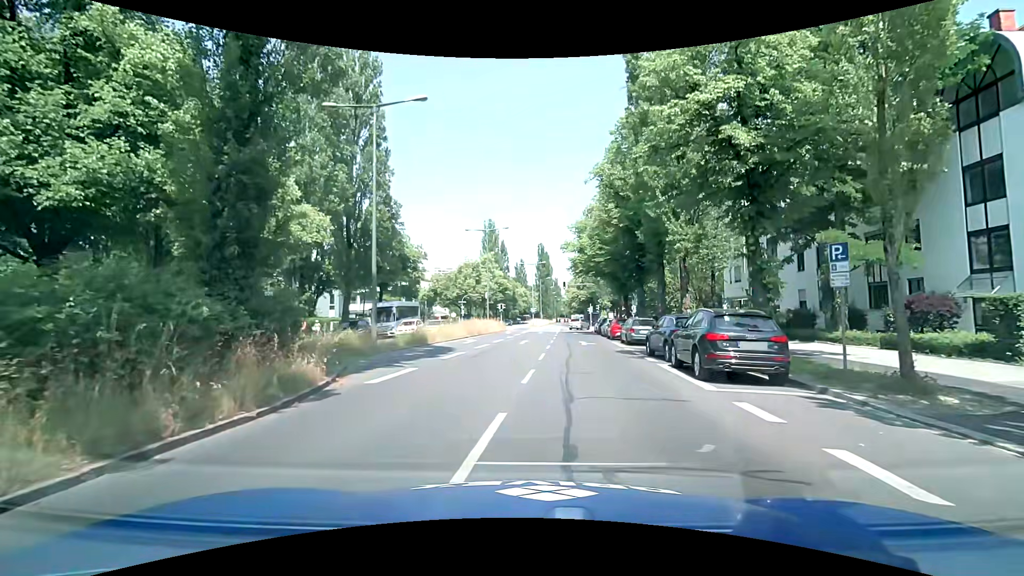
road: secondary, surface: asphalt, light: Day
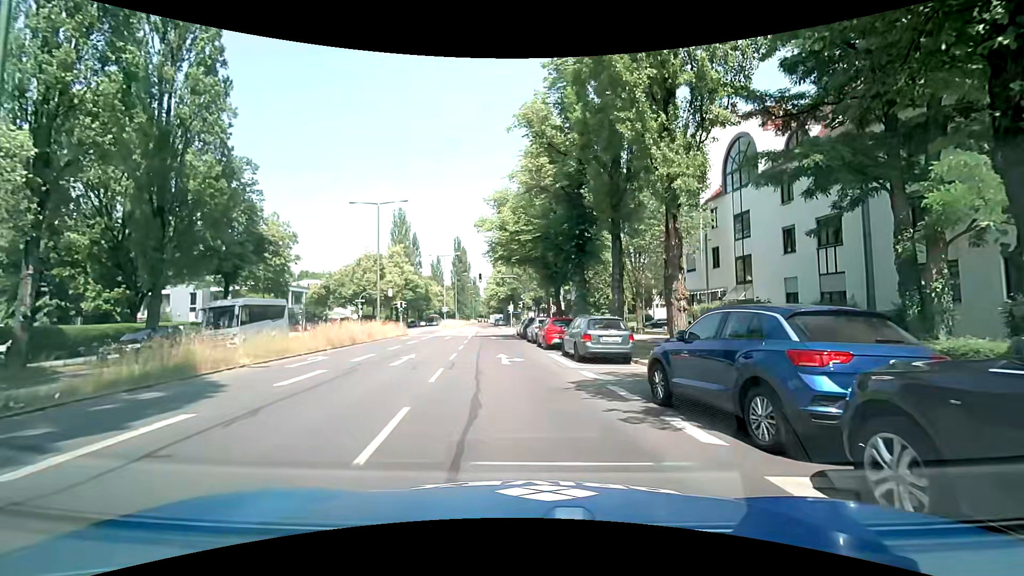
(+0.8, +11.4) m; +9°
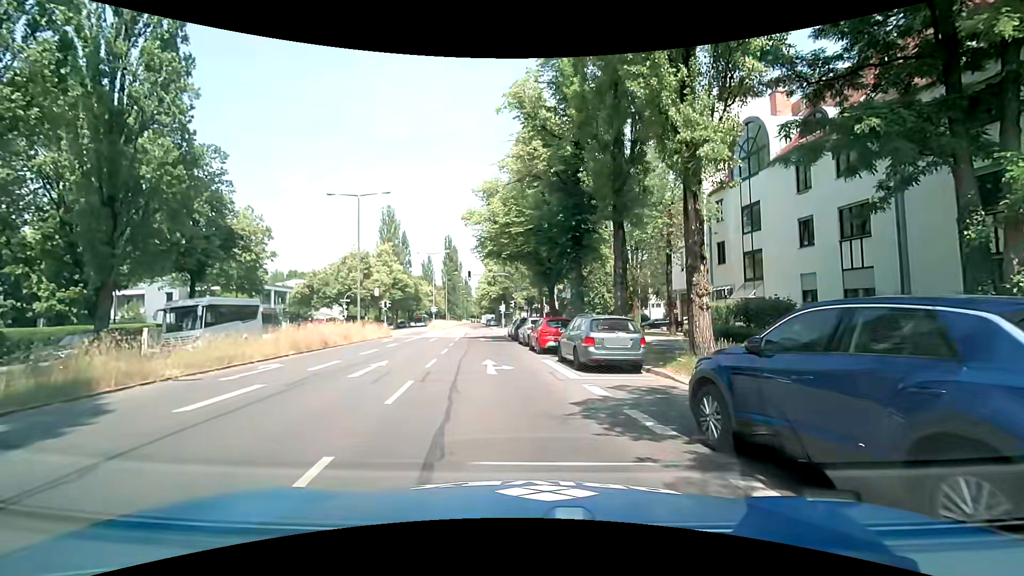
(0.0, +2.6) m; 0°
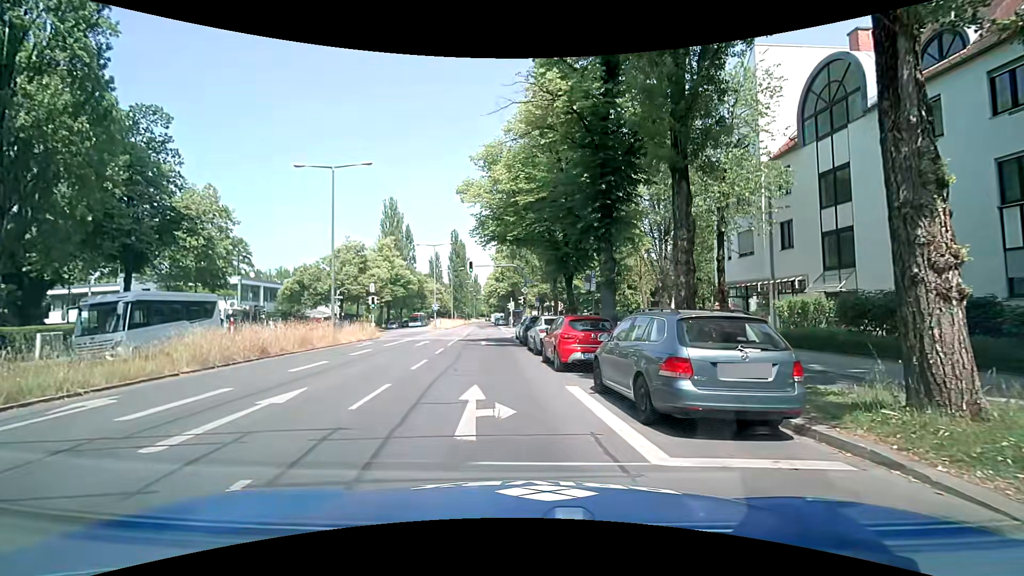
(+0.1, +6.6) m; 0°
